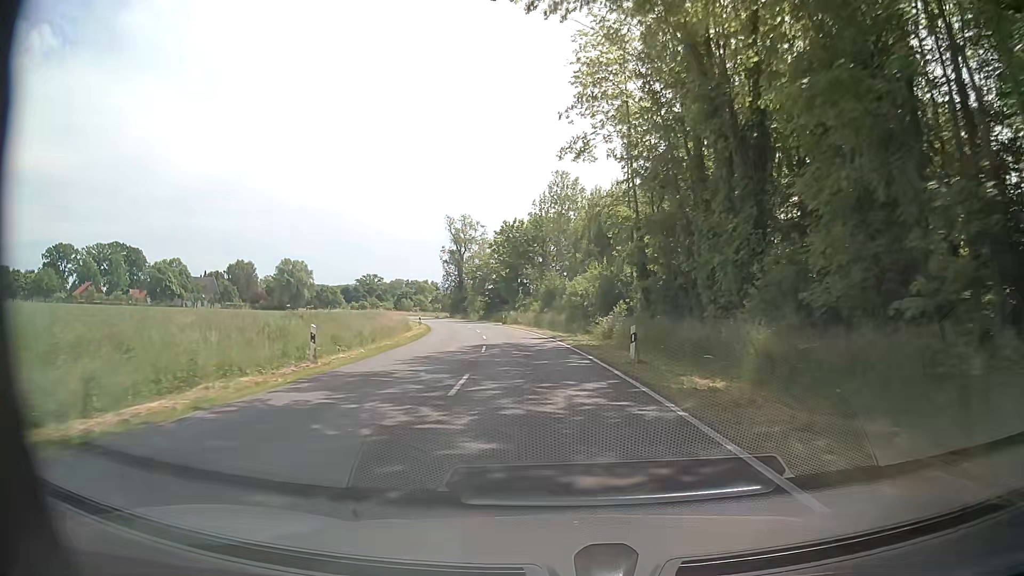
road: secondary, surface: asphalt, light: Day
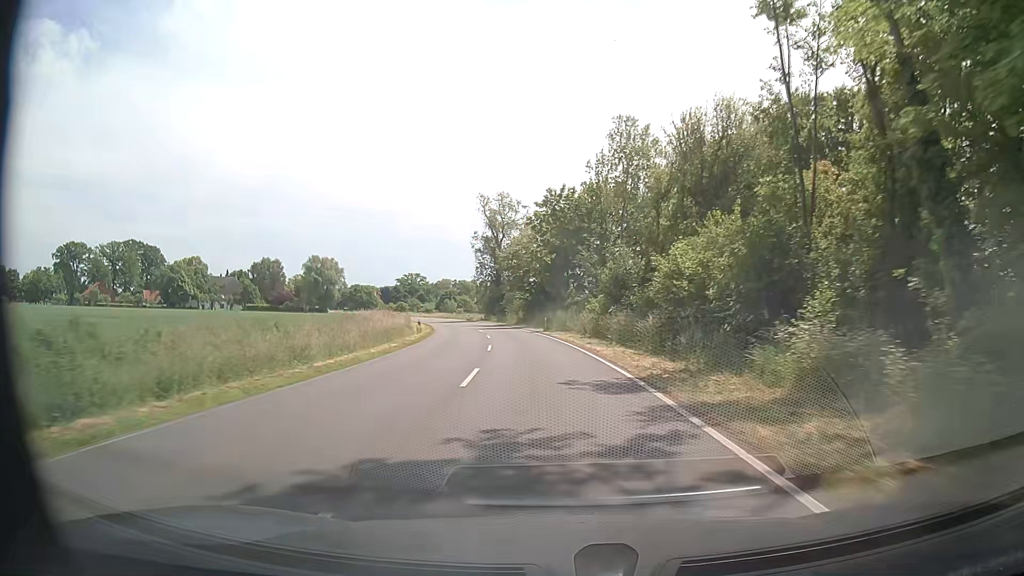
(-0.7, +22.7) m; -4°
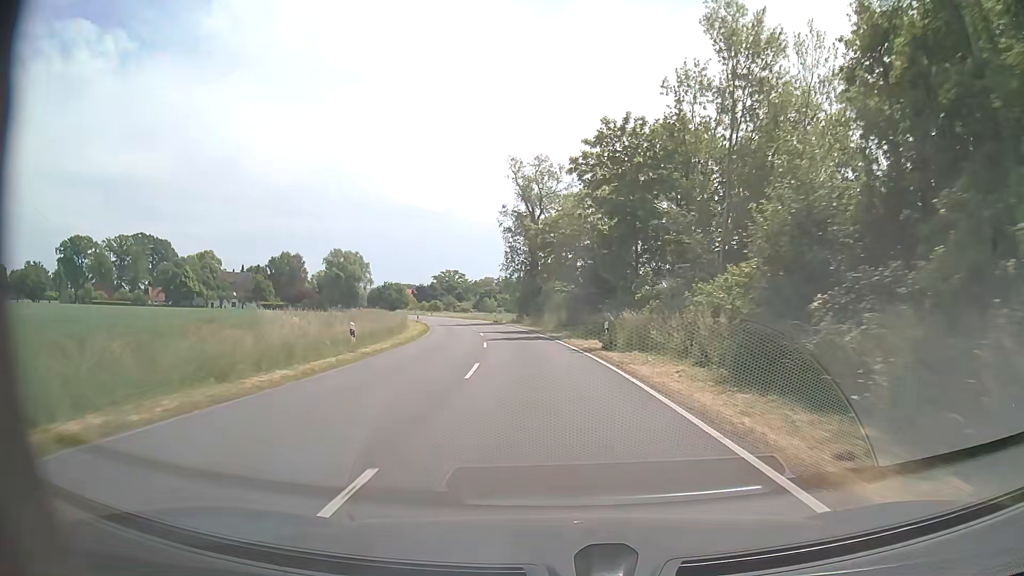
(-0.7, +22.9) m; -4°
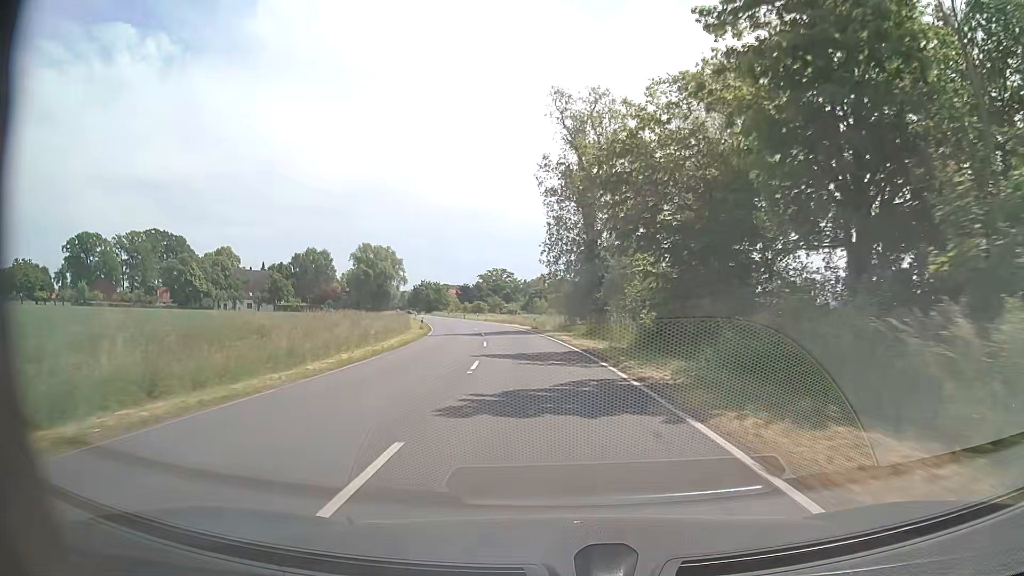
(-0.9, +23.0) m; -5°
